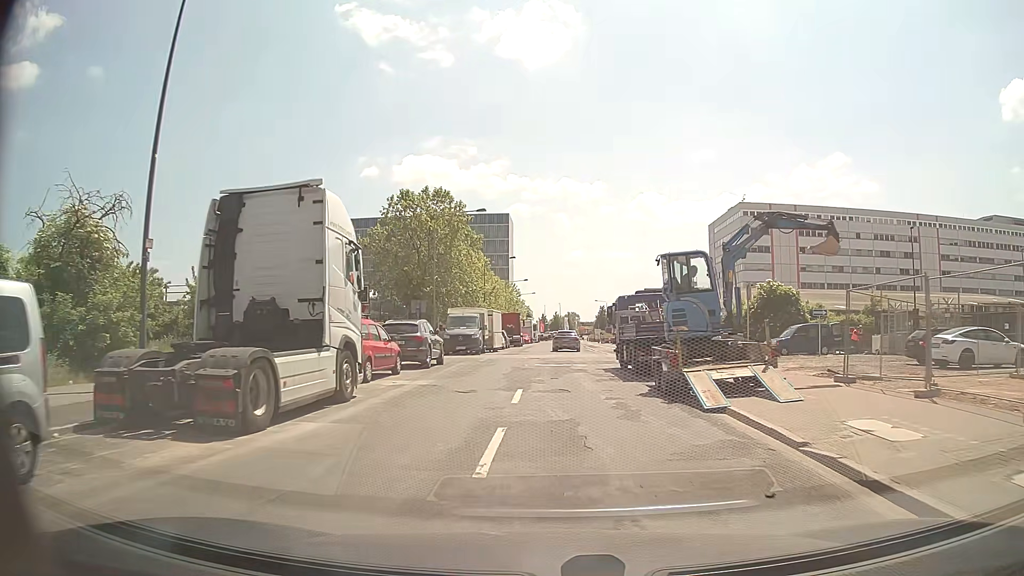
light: Day
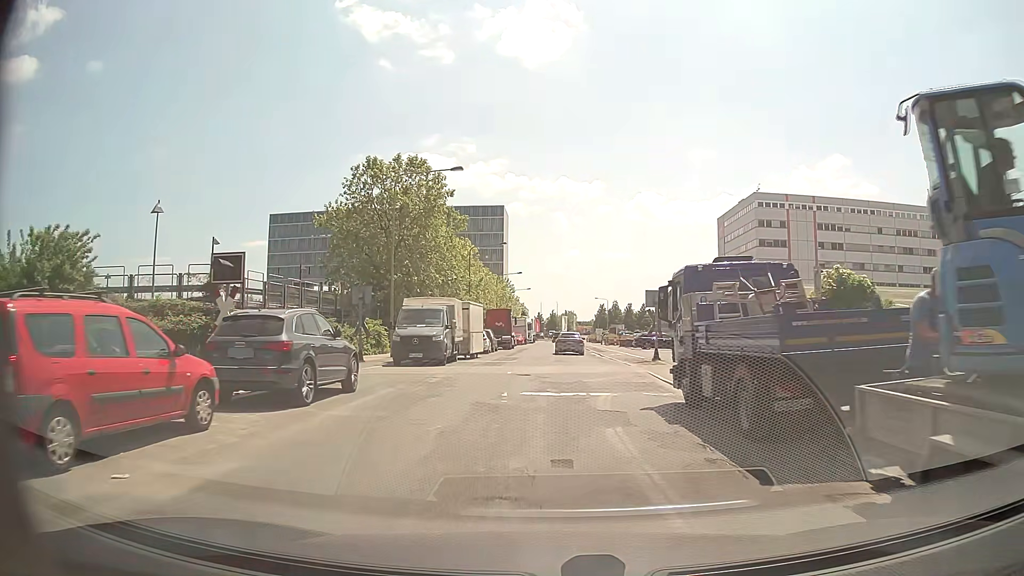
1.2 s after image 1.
(+0.1, +11.7) m; +1°
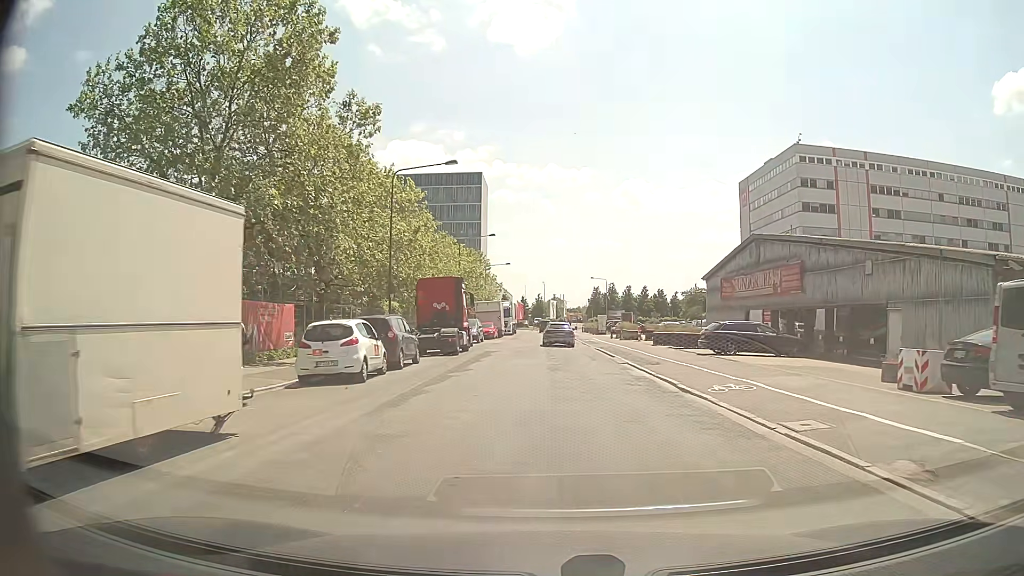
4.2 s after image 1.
(+0.1, +28.1) m; +1°
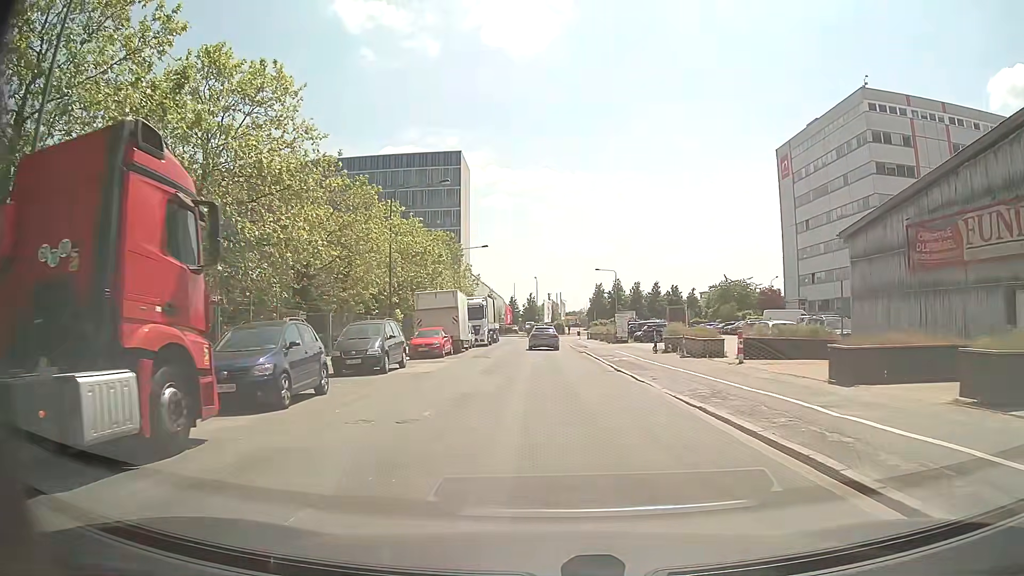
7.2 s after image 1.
(+0.3, +26.4) m; 0°
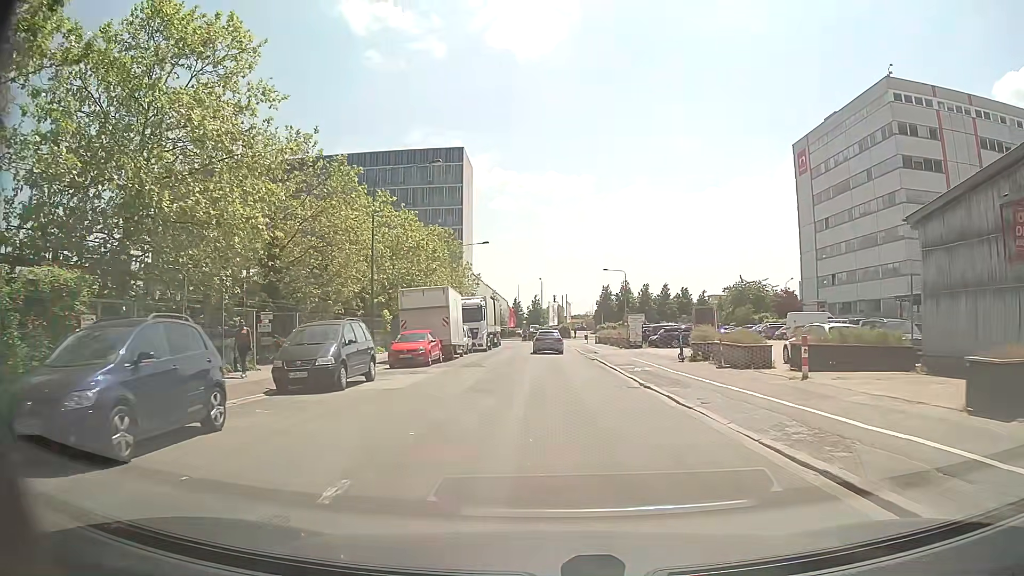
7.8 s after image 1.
(0.0, +5.2) m; 0°
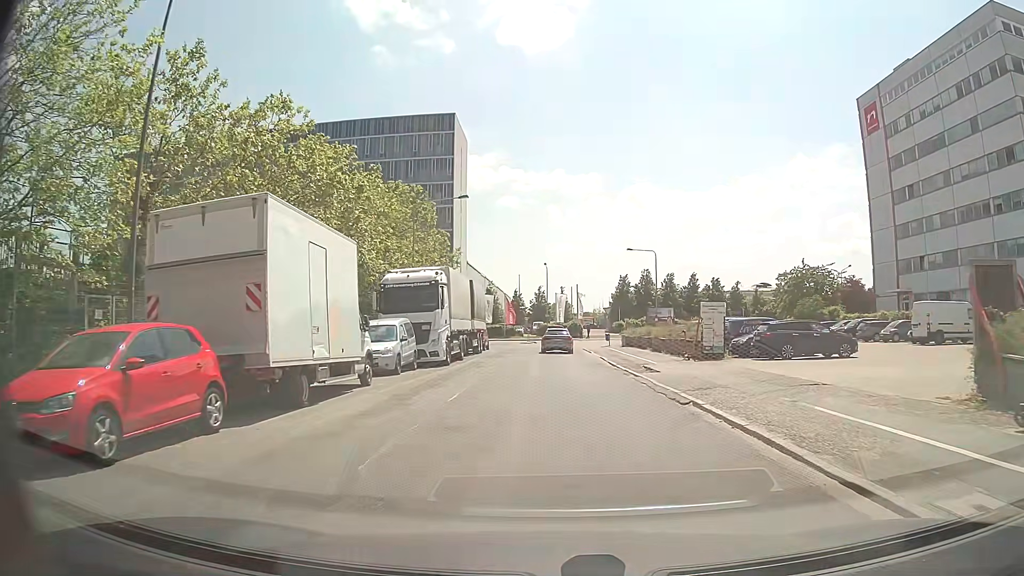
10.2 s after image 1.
(-0.2, +21.2) m; 0°
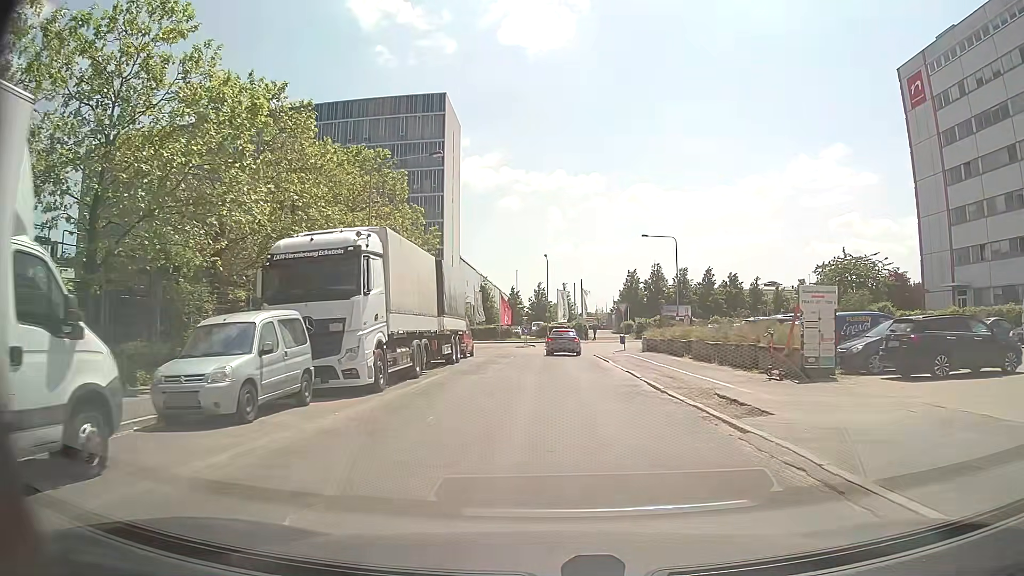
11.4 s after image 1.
(0.0, +11.0) m; -1°
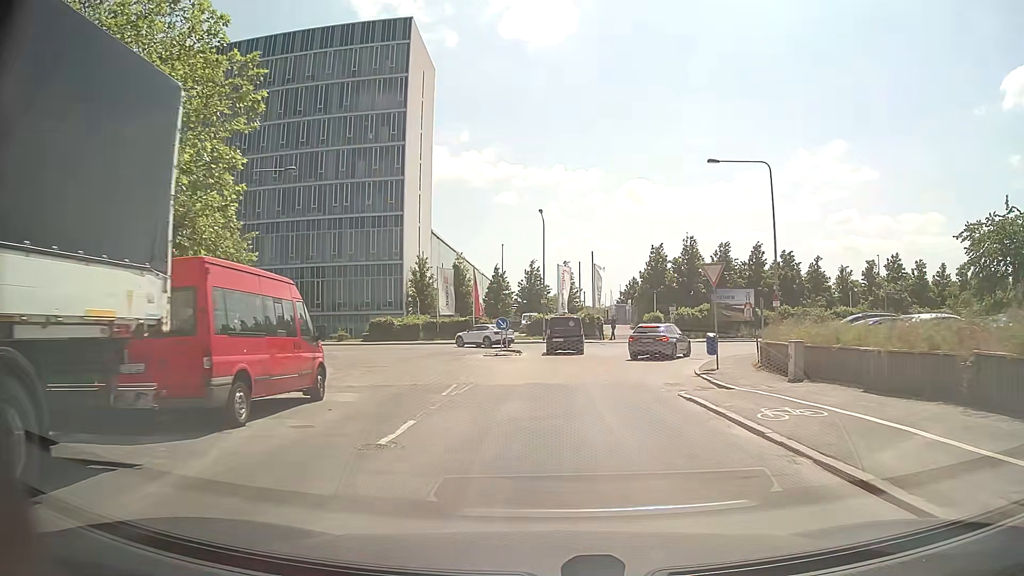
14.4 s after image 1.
(+0.3, +26.1) m; +1°
